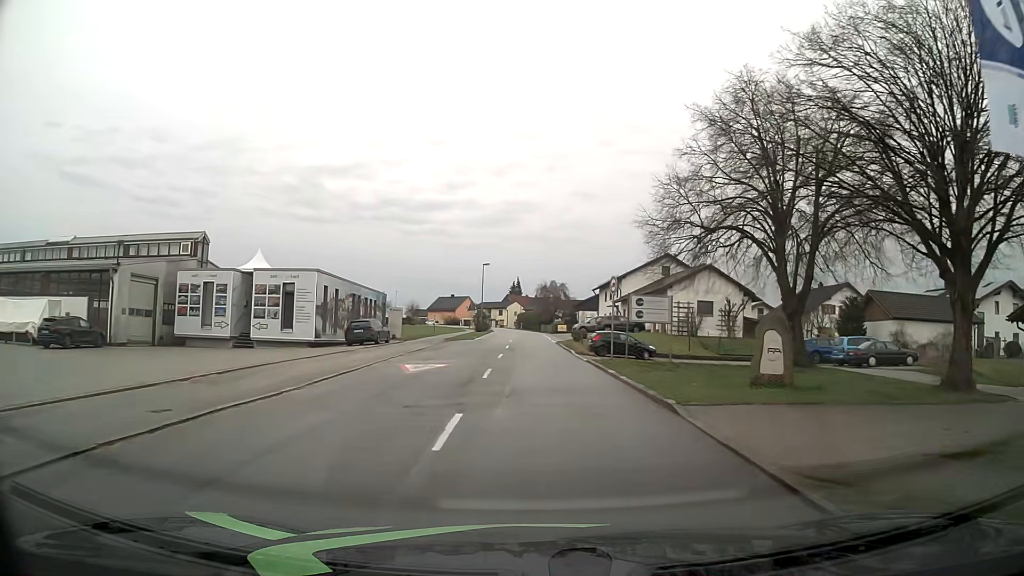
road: tertiary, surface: asphalt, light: Day
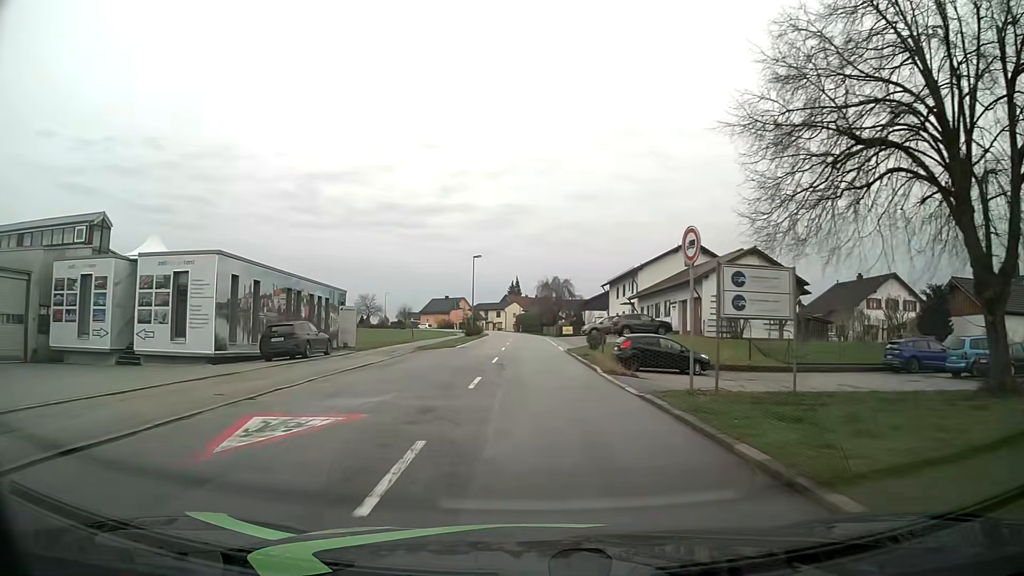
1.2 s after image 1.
(0.0, +12.3) m; -1°
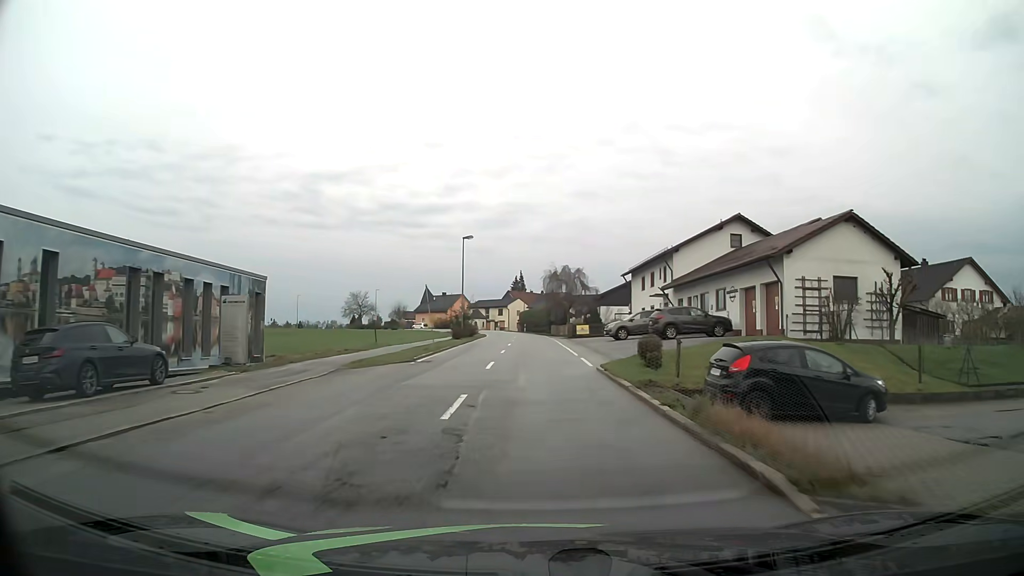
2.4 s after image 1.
(+0.1, +14.2) m; 0°
(0, +10) (0, +20) (0, +30) (0, +40) (0, +50) (0, +60) (-1, +70) (-2, +80) (-3, +90) (-6, +99) m
